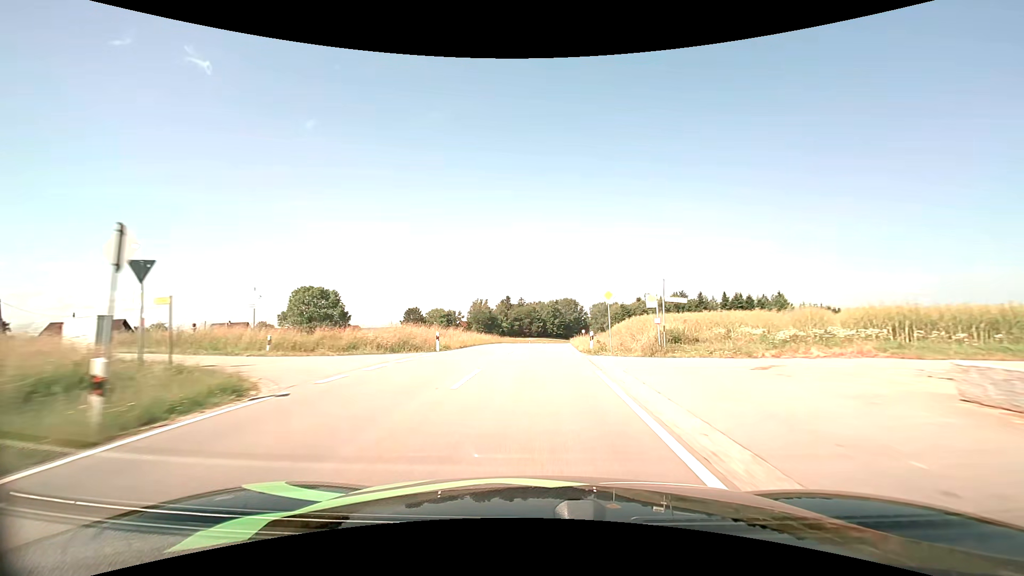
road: tertiary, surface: asphalt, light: Day
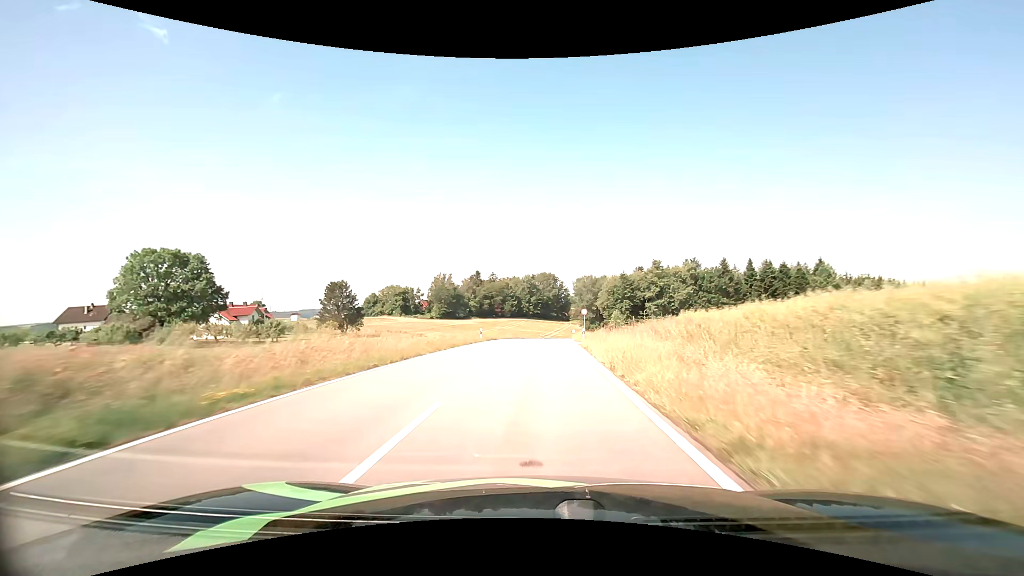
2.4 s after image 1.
(+1.1, +42.8) m; +3°
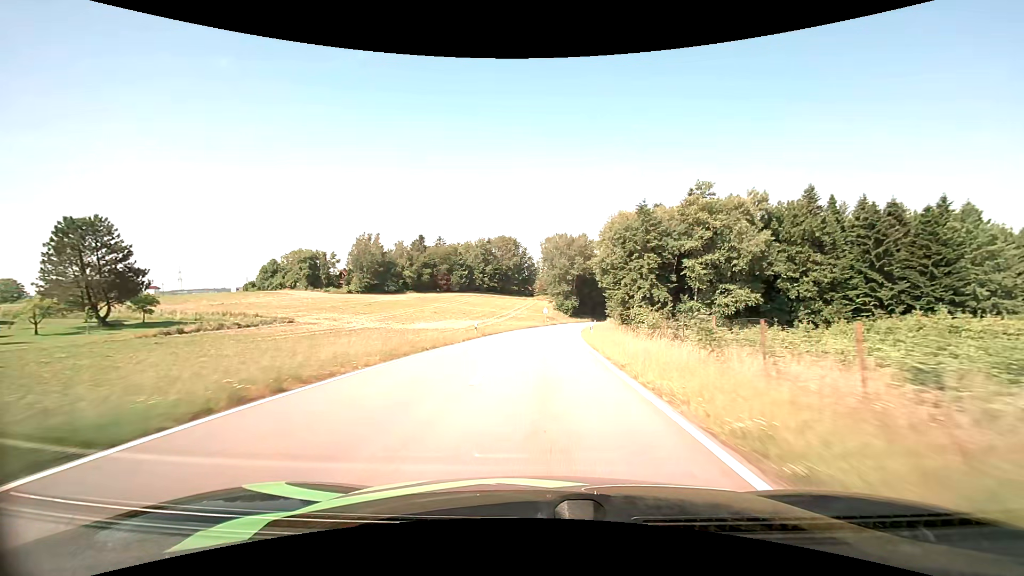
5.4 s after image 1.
(+1.9, +56.0) m; +4°
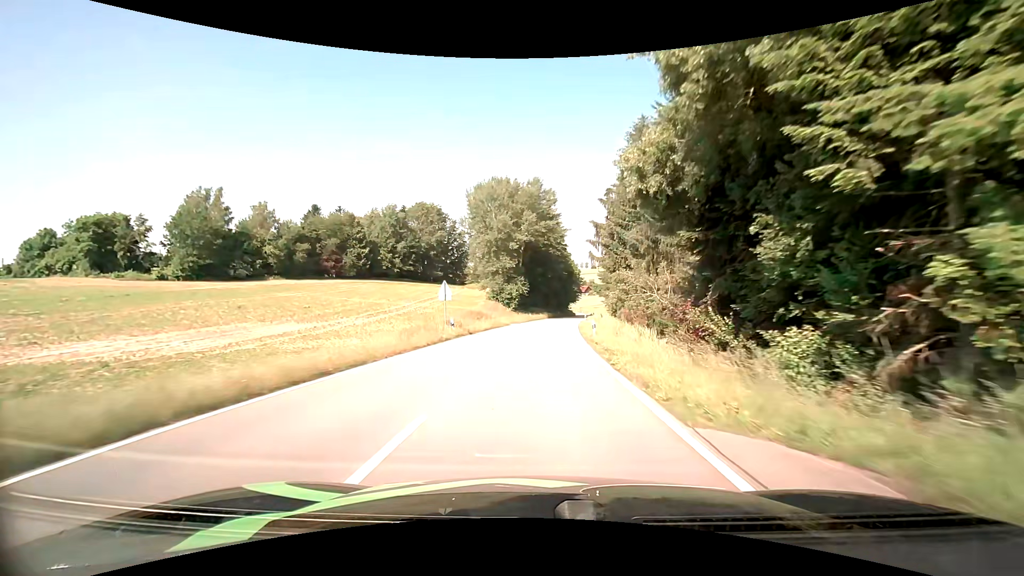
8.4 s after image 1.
(+3.0, +56.3) m; +6°
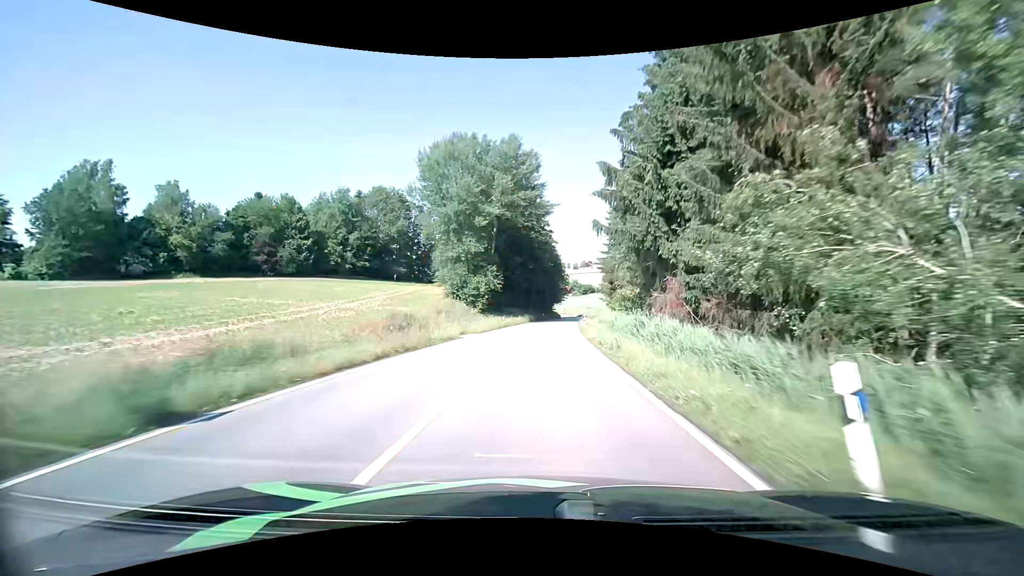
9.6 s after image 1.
(+0.5, +23.4) m; +2°
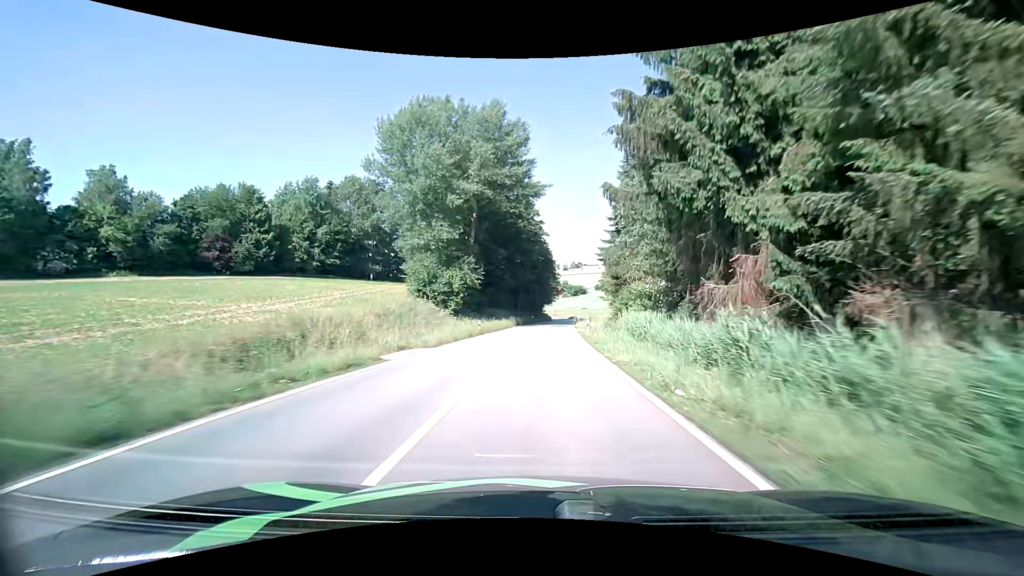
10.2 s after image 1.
(+0.2, +12.0) m; +2°
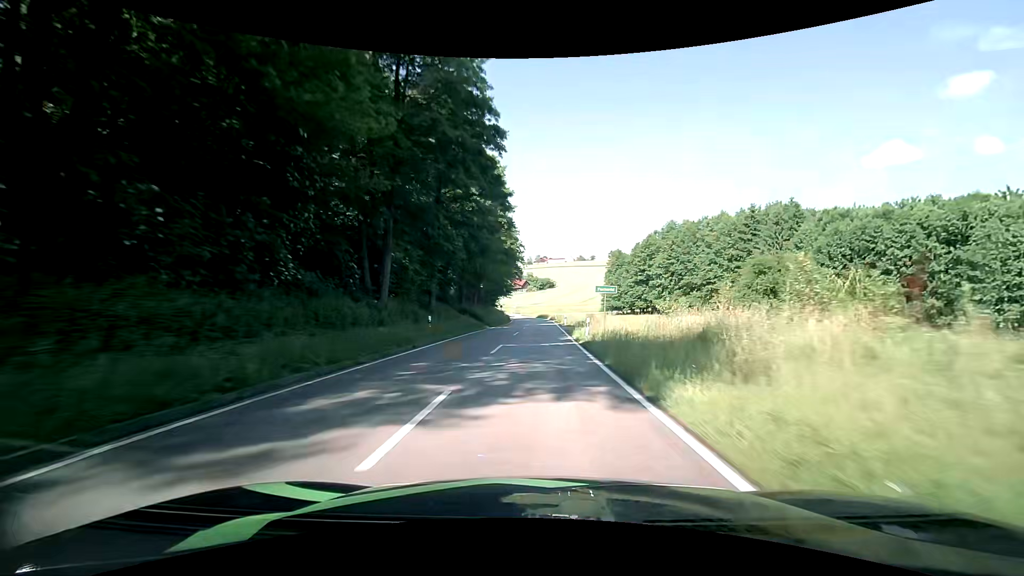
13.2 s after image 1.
(+2.5, +61.2) m; +4°
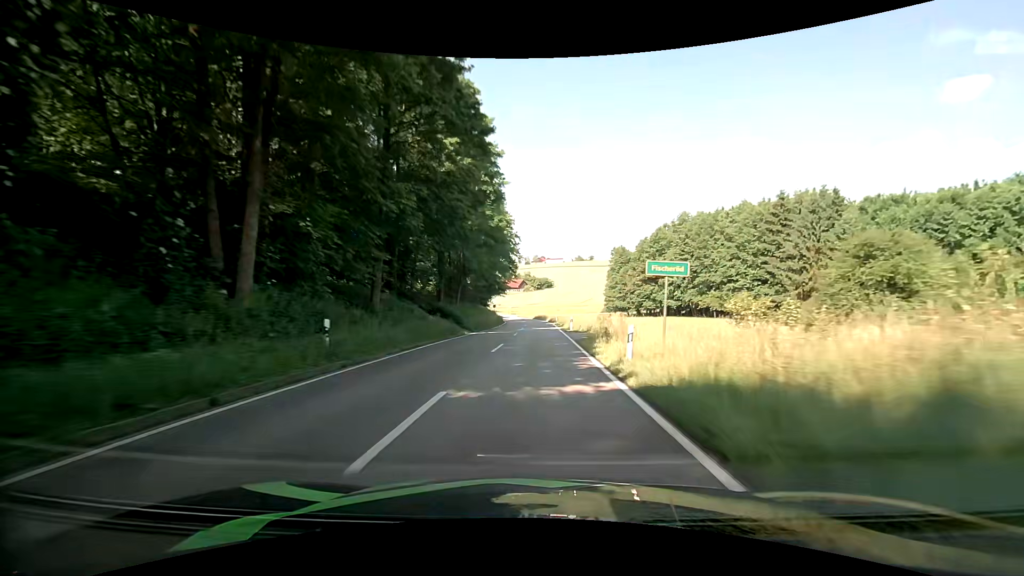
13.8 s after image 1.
(0.0, +12.0) m; 0°
(0, +10) (0, +20) (0, +30) (0, +40) (0, +50) (0, +60) (0, +70) (-1, +80) (-2, +90) (-3, +100) m
